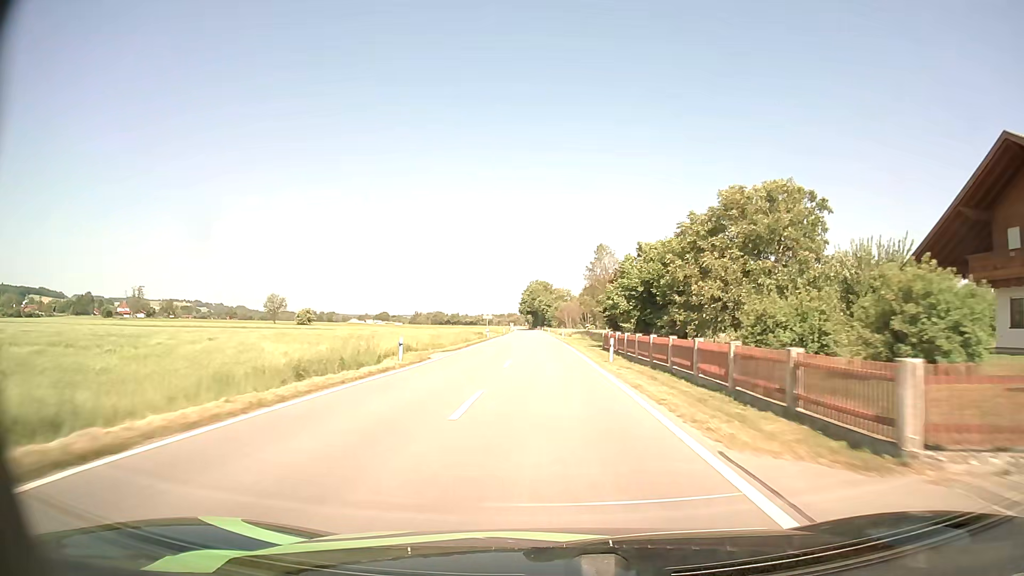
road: tertiary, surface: asphalt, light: Day
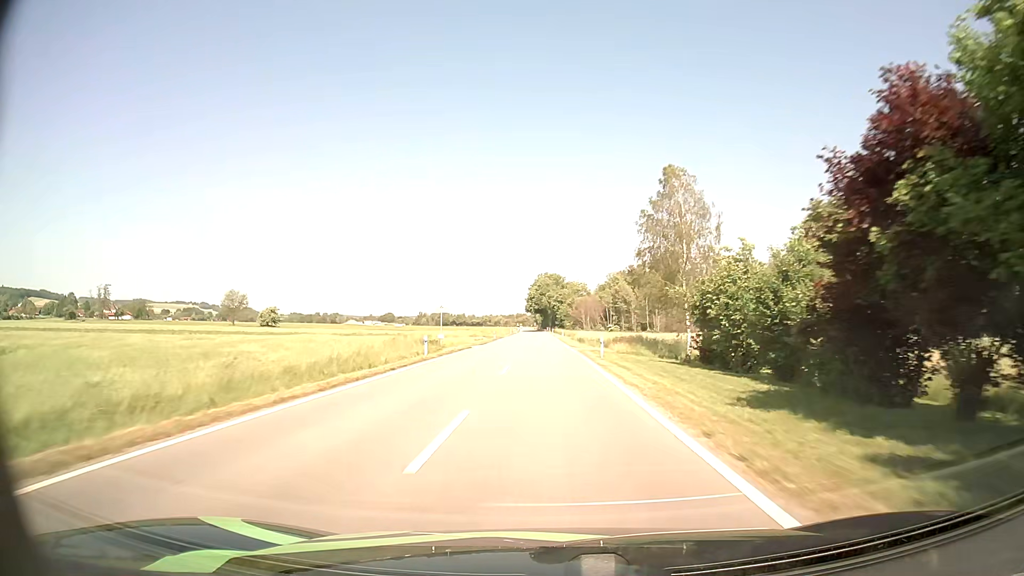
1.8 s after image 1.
(-0.3, +39.2) m; -1°
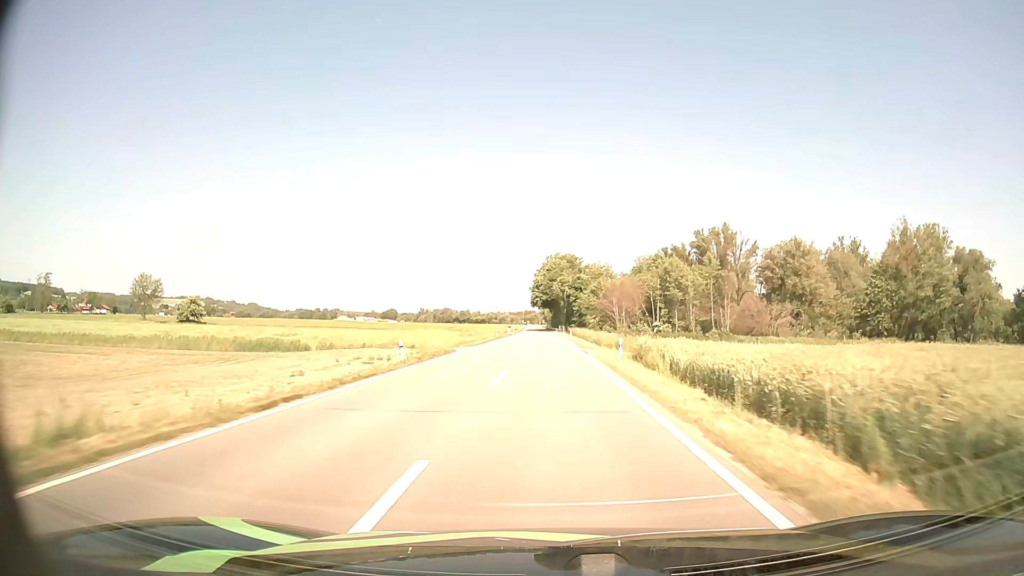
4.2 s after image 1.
(-0.5, +51.9) m; -1°
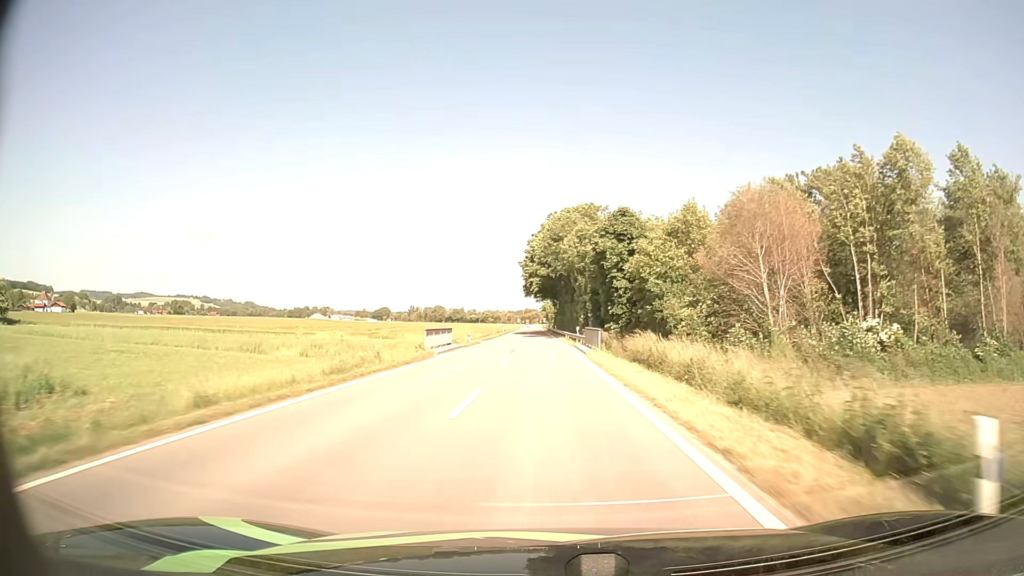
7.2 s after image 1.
(+0.1, +65.1) m; 0°
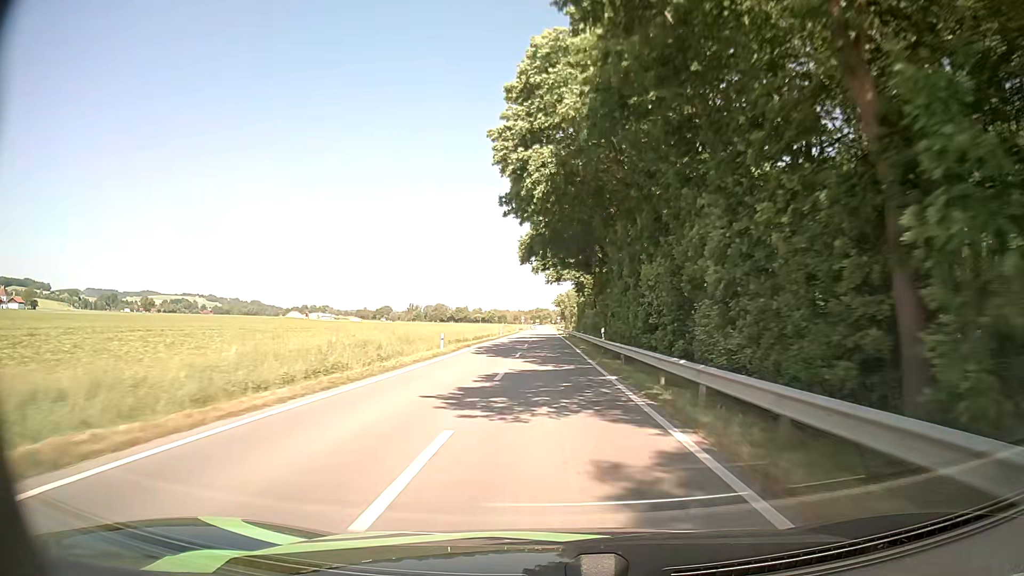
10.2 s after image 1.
(-0.8, +65.4) m; -1°
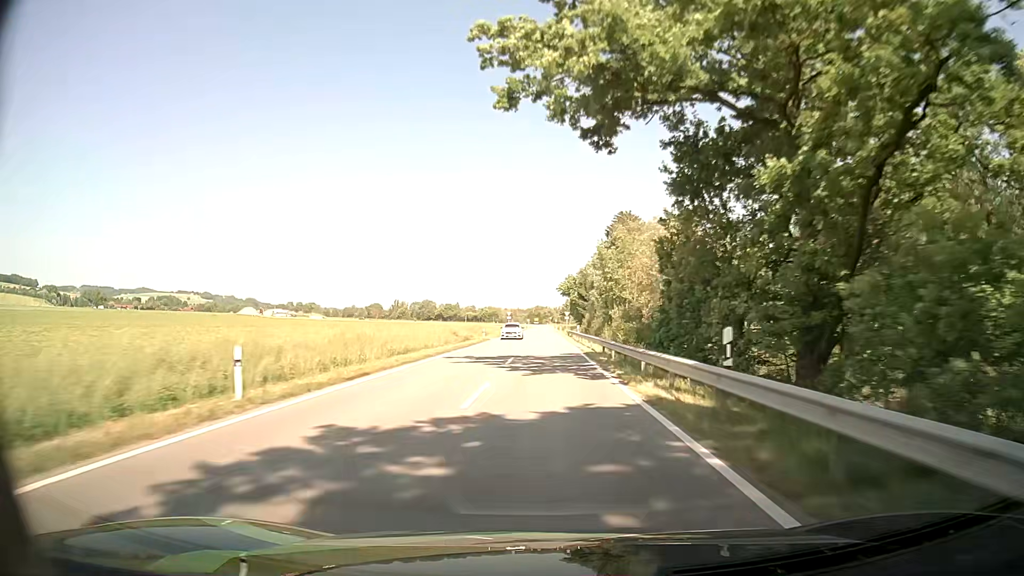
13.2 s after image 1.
(+0.1, +65.8) m; 0°
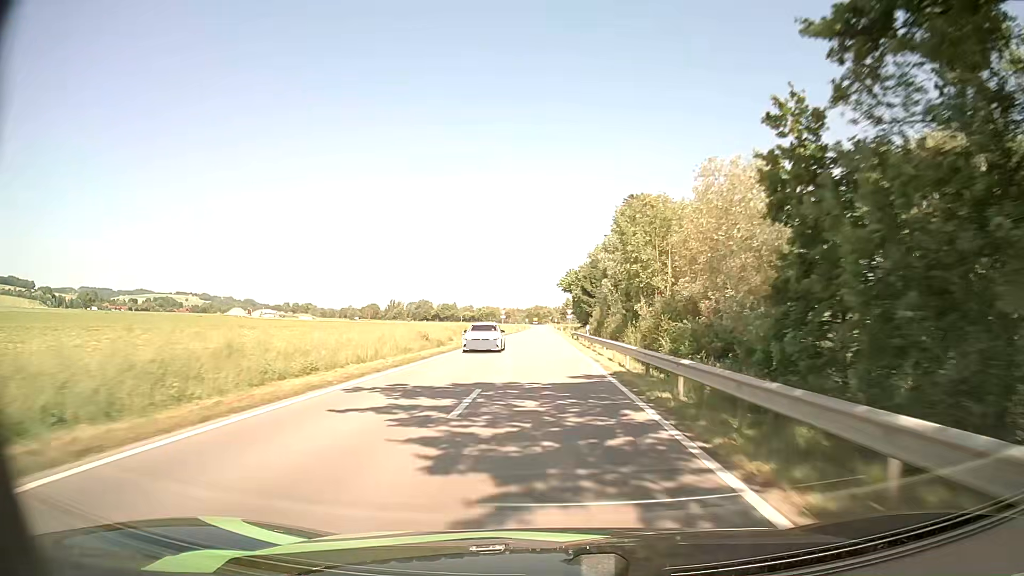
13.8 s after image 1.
(+0.1, +13.2) m; 0°
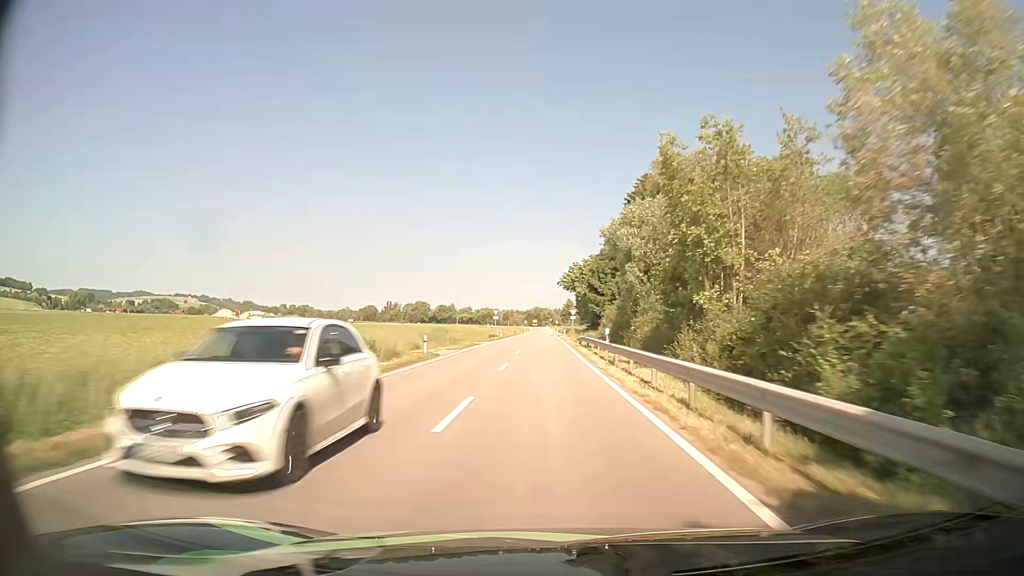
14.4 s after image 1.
(0.0, +13.2) m; 0°
(0, +10) (0, +20) (0, +30) (0, +40) (0, +50) (0, +60) (0, +70) (0, +80) (0, +90) (0, +100) m
